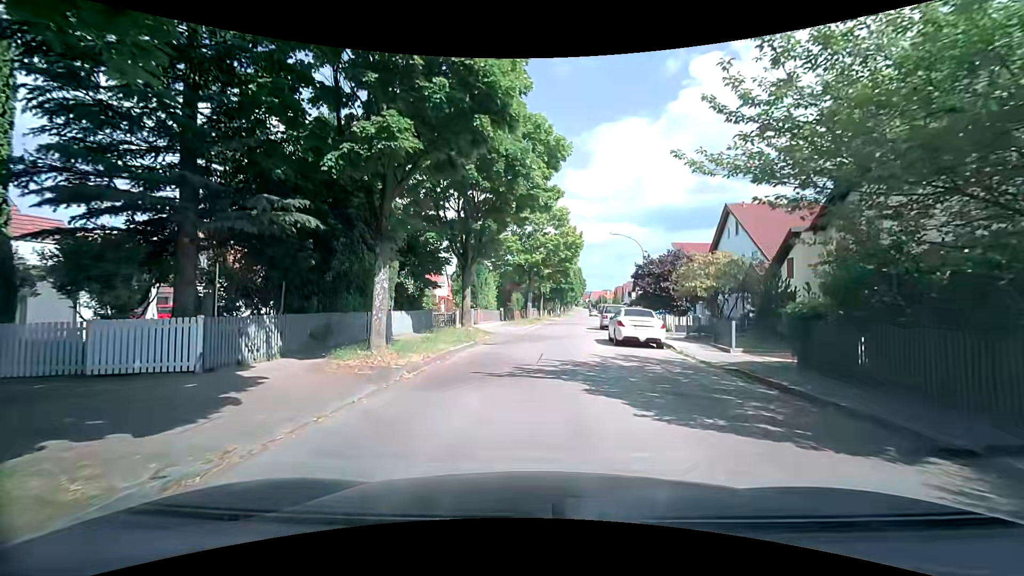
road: residential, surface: asphalt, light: Day
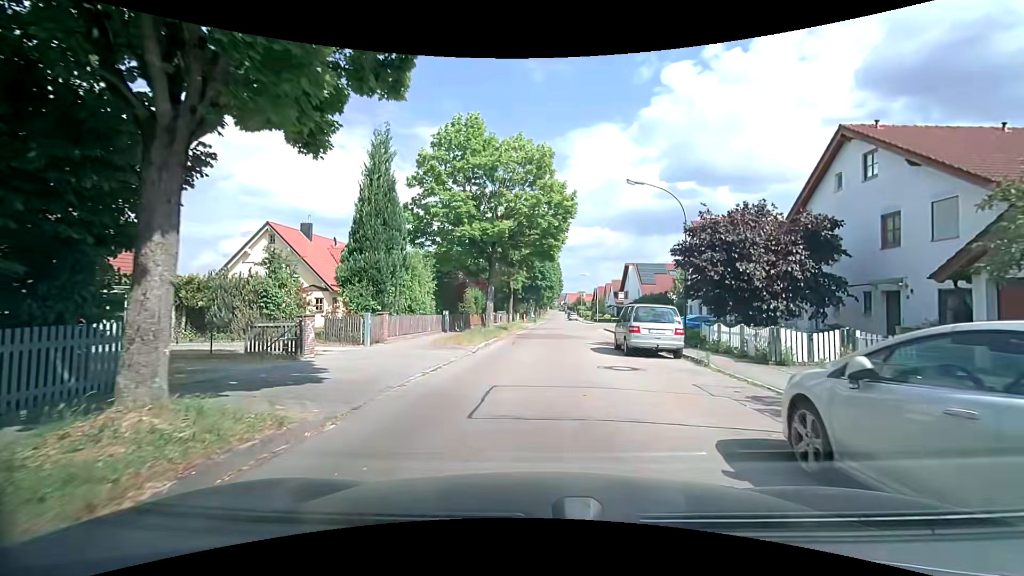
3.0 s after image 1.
(+0.4, +17.1) m; +3°
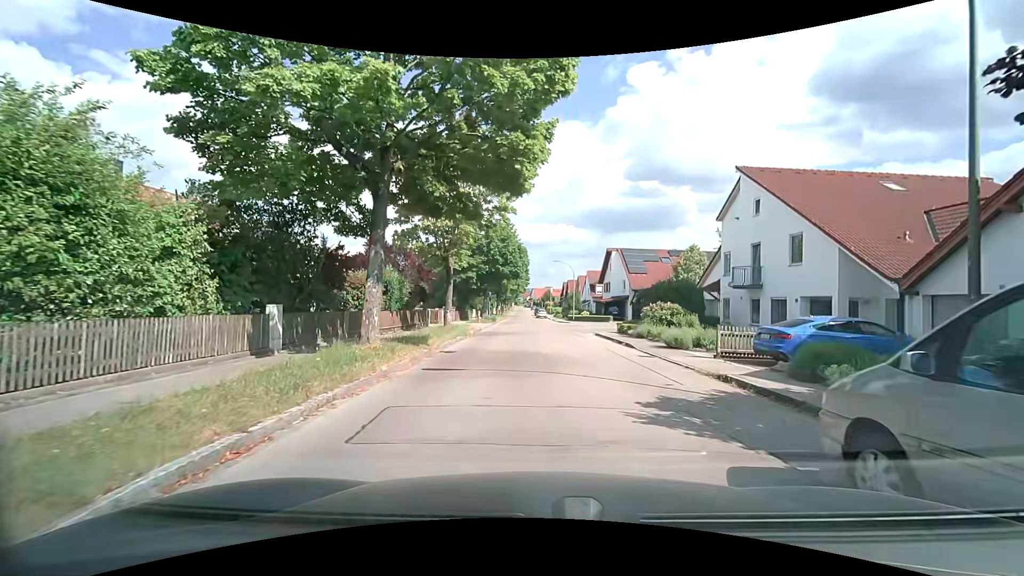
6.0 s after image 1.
(+0.5, +16.1) m; +4°
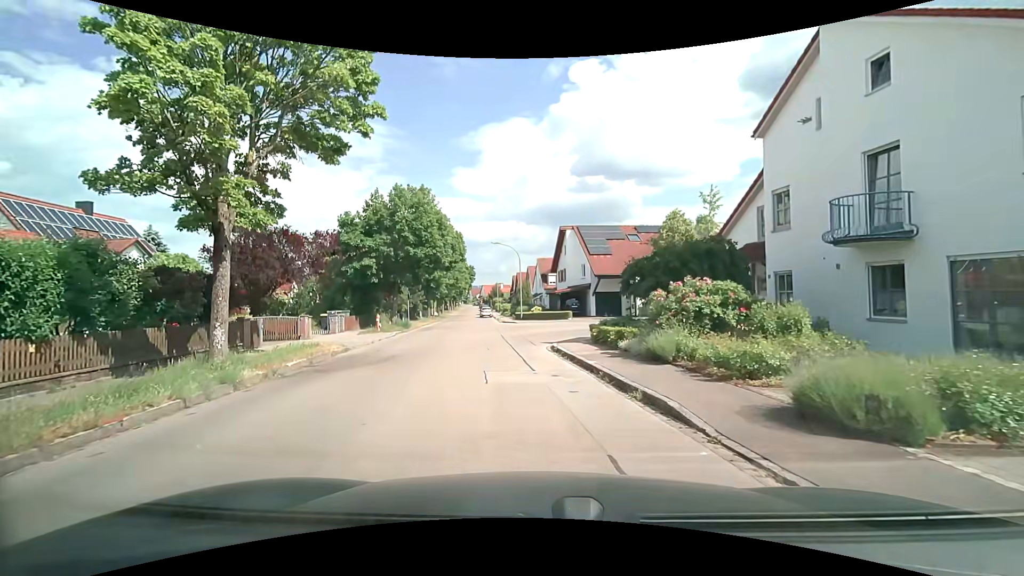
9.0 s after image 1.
(+1.6, +14.0) m; +6°
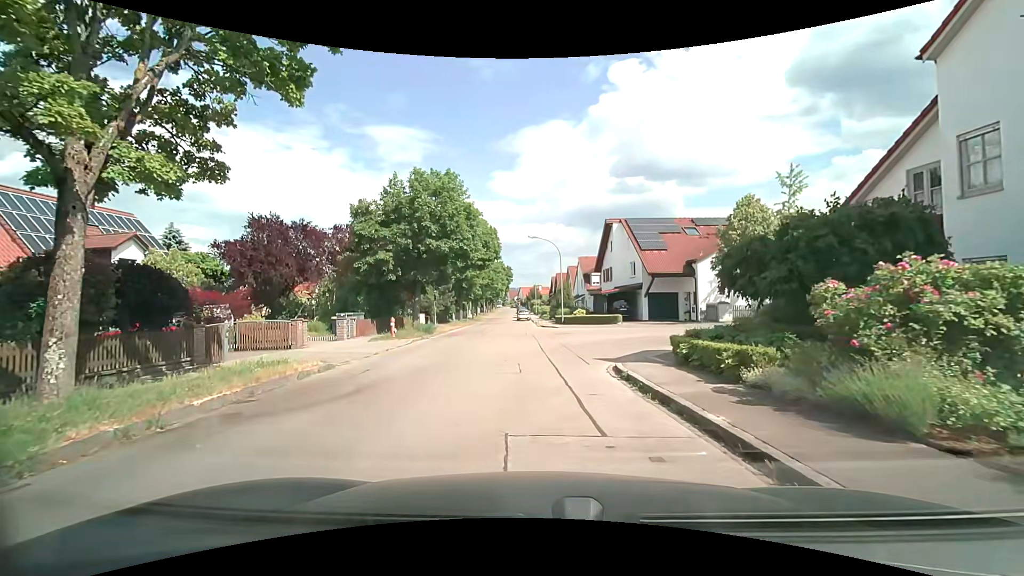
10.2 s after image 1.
(-0.3, +5.1) m; -5°
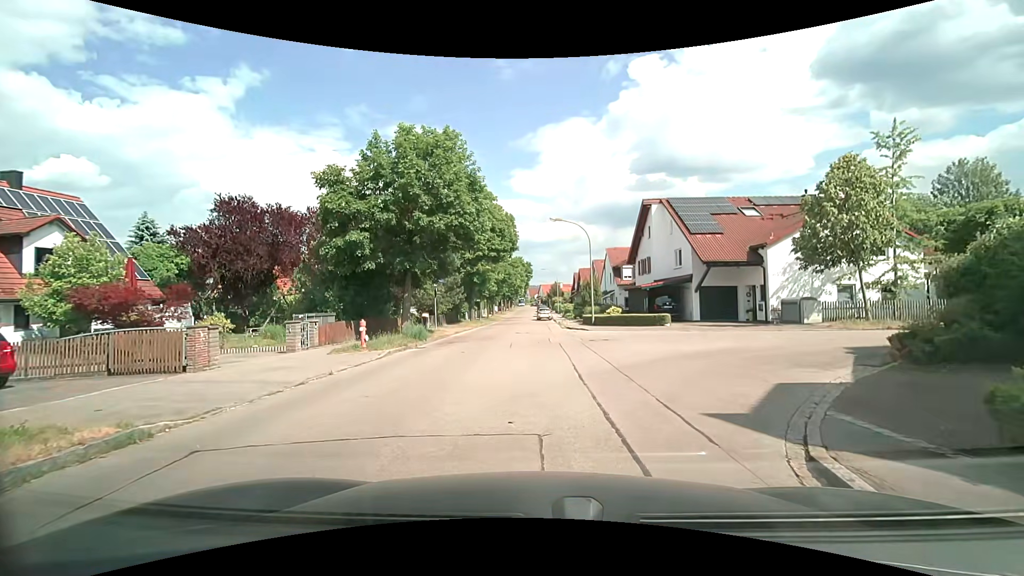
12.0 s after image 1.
(-0.2, +7.2) m; -2°
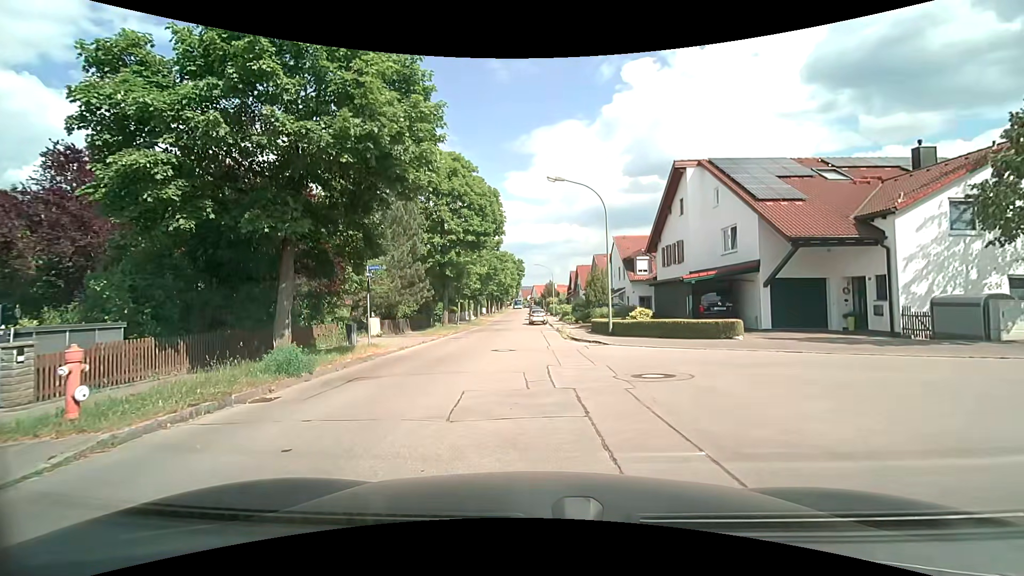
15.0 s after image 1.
(+0.1, +10.8) m; +1°
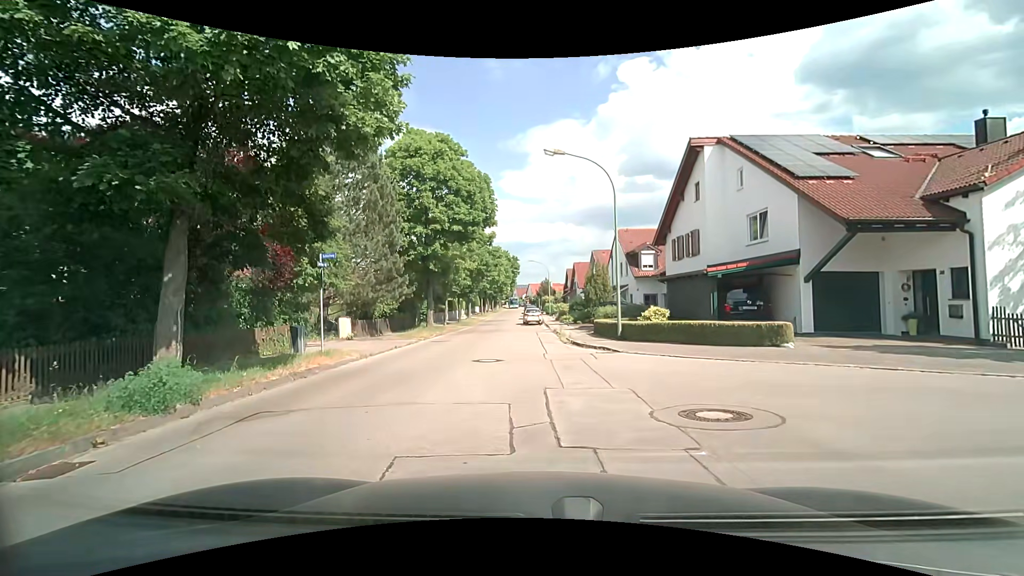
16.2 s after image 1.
(0.0, +3.7) m; 0°
